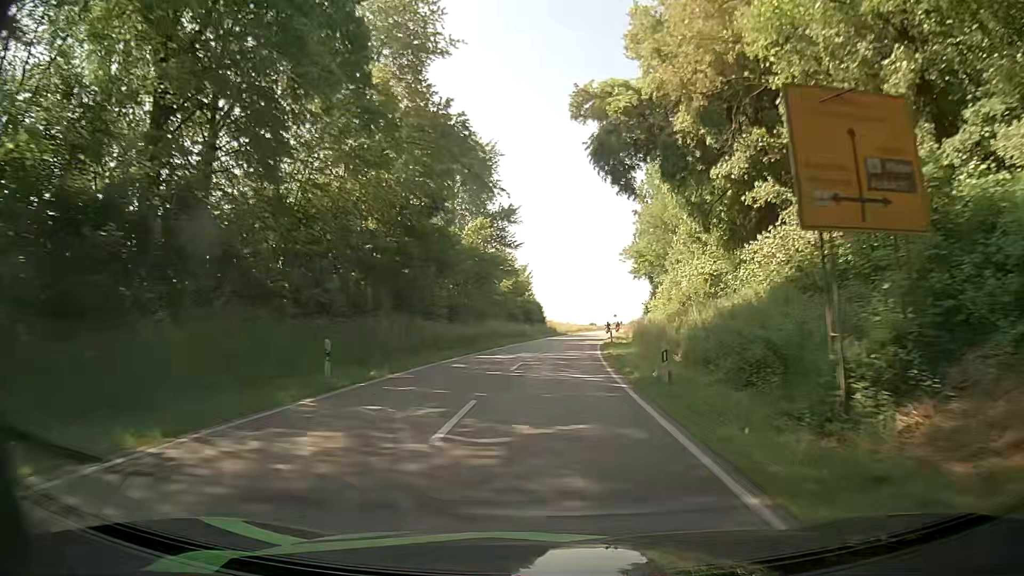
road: secondary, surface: asphalt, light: Day
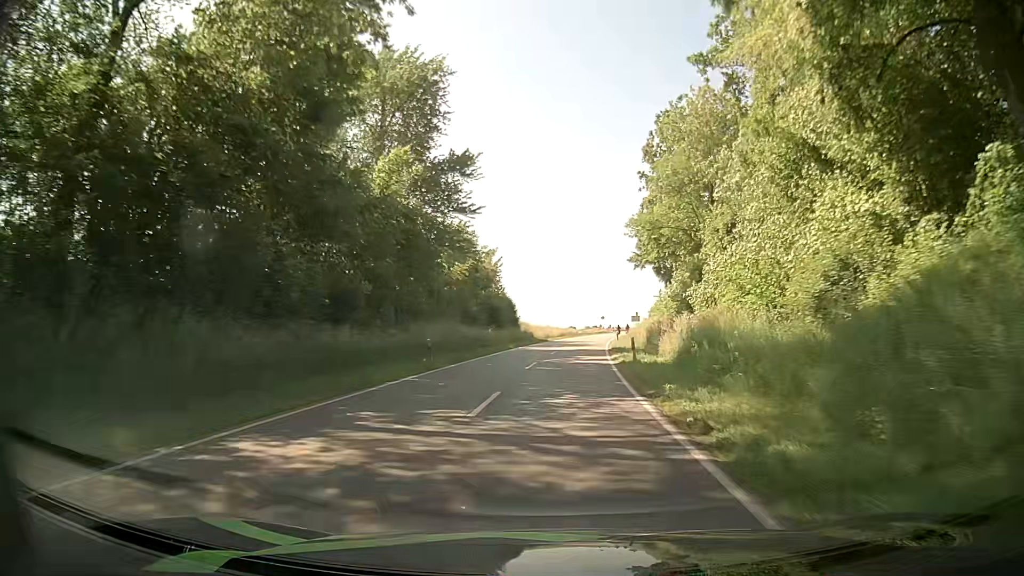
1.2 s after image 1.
(+0.5, +21.3) m; +3°
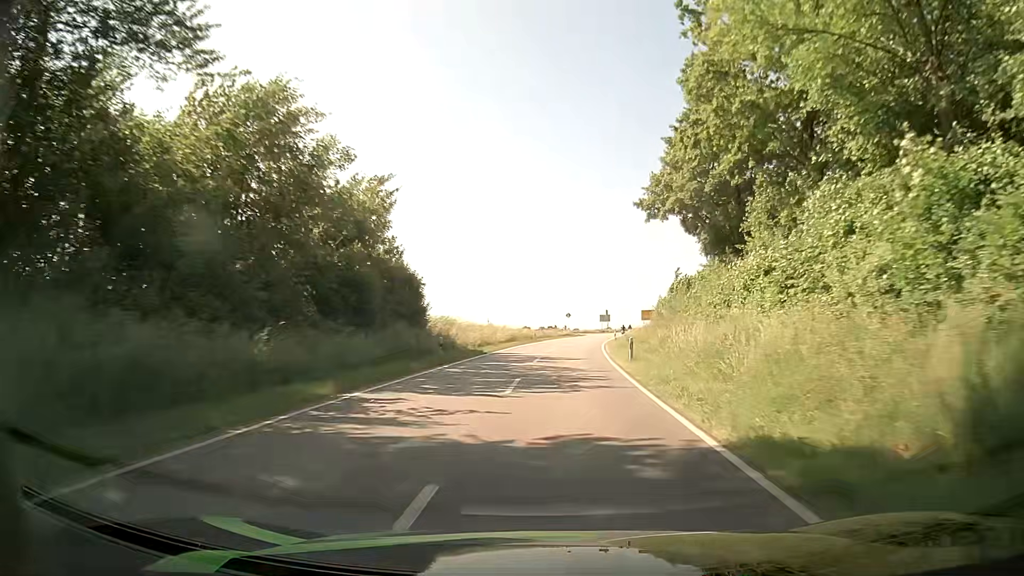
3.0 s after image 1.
(+0.9, +32.7) m; +3°
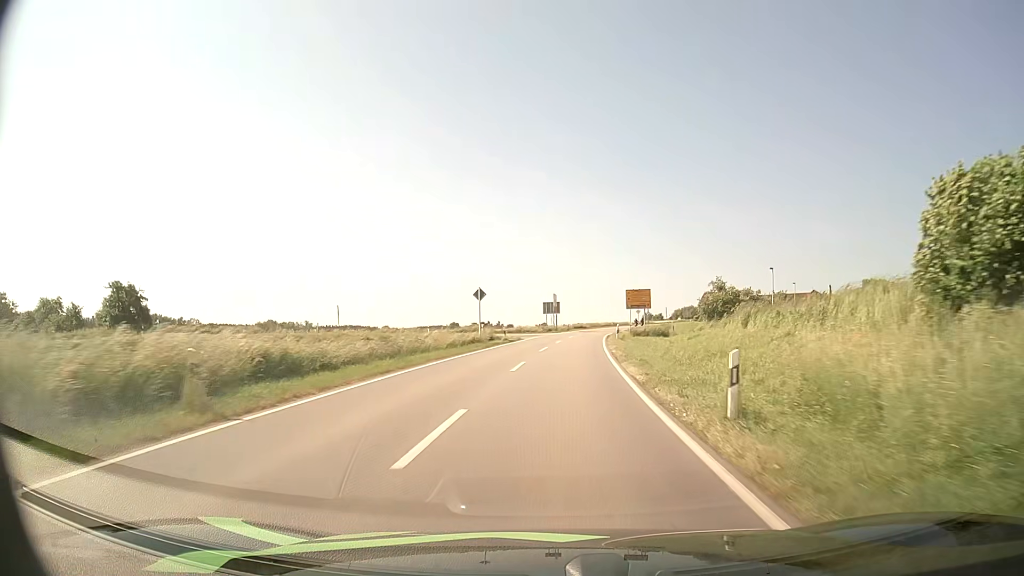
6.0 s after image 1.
(+3.3, +55.0) m; +6°
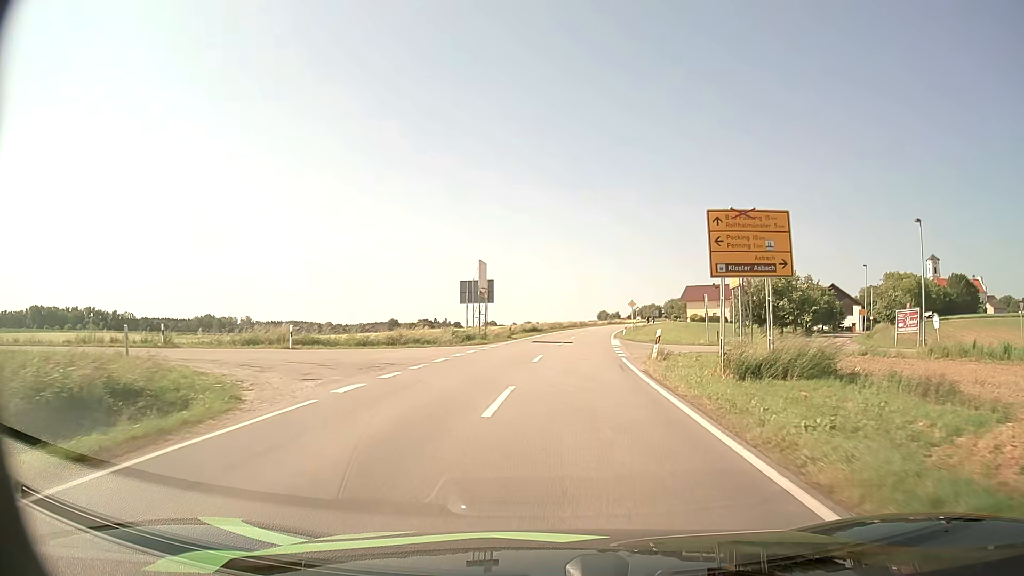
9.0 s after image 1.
(+1.6, +44.0) m; +4°
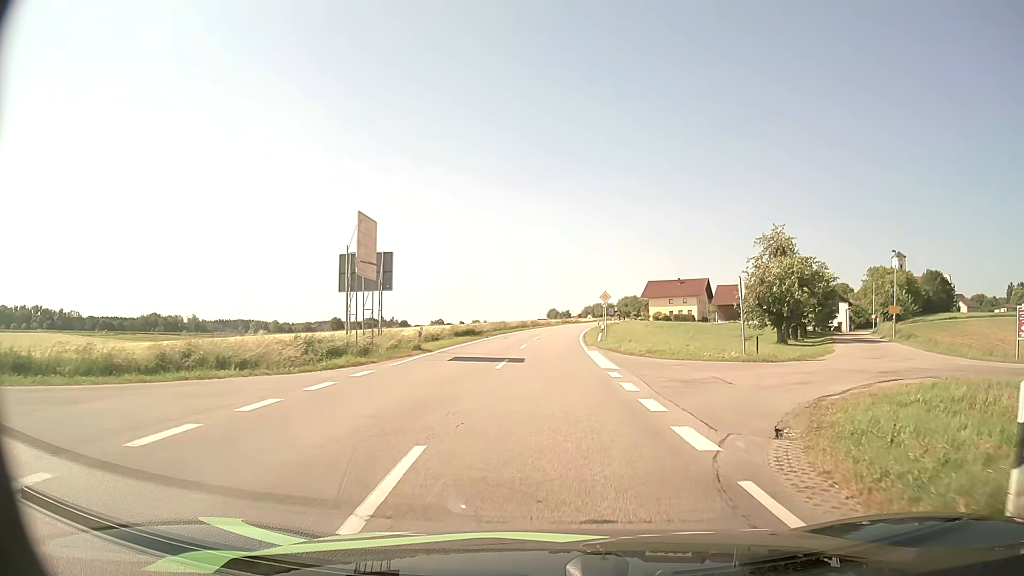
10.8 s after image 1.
(+0.4, +17.2) m; +4°
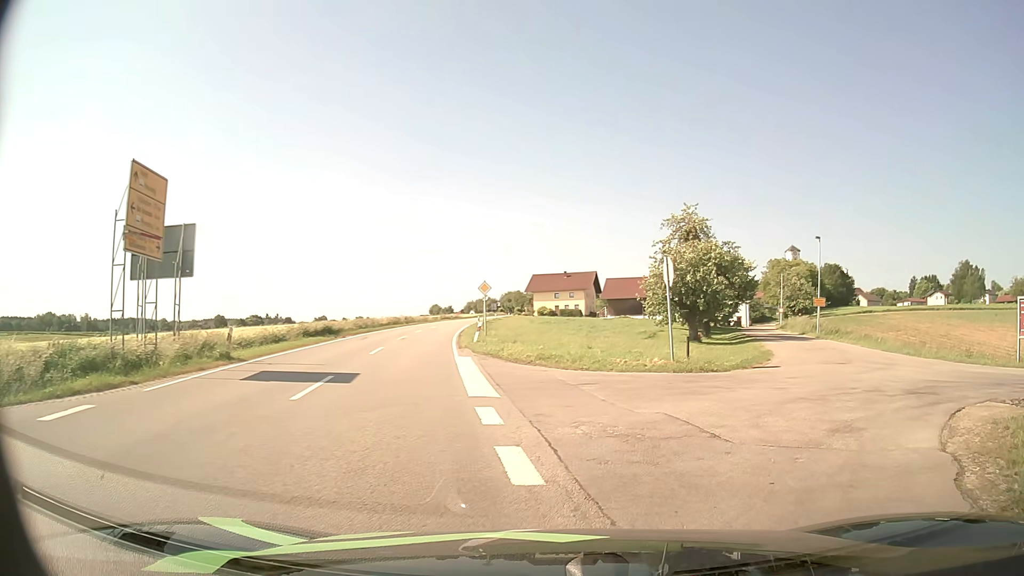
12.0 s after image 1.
(+0.5, +7.1) m; +11°
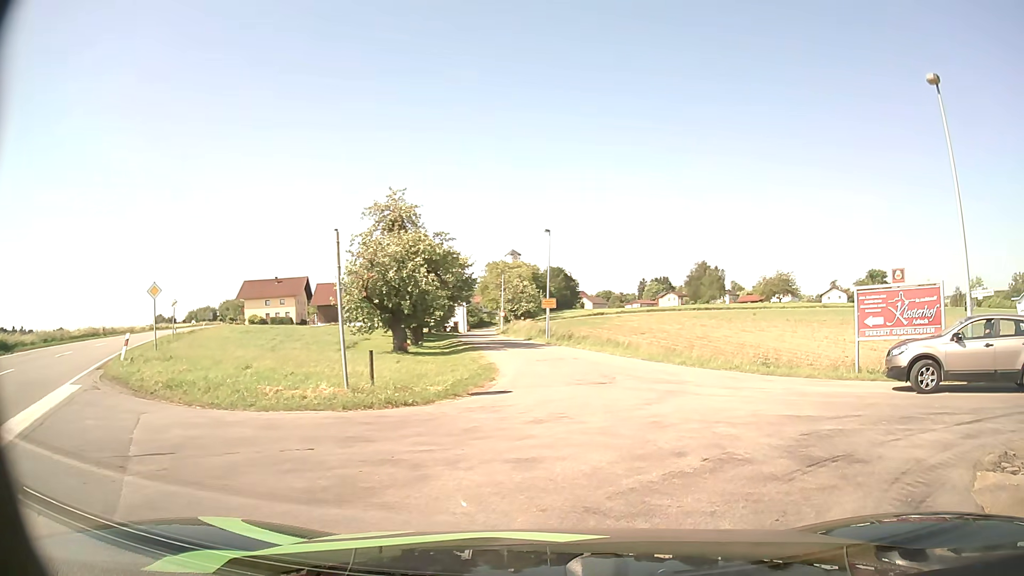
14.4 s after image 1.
(+1.3, +6.8) m; +23°
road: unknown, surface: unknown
(+1, +10) (+2, +20) (+1, +30) (-1, +40) (-3, +50) (-4, +59) (-6, +69) (-7, +79) (-8, +89) (-9, +99) m
